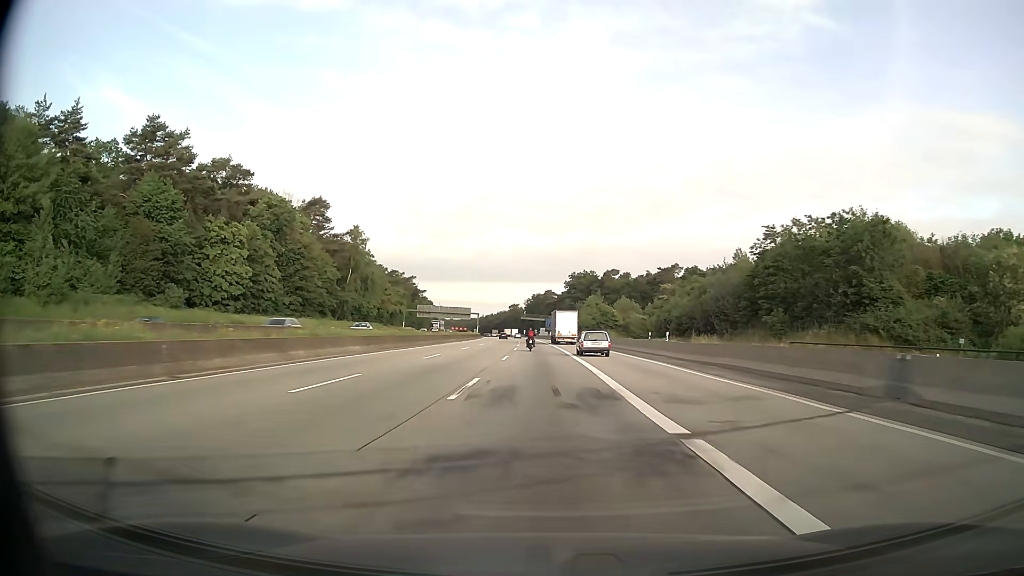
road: motorway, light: Day
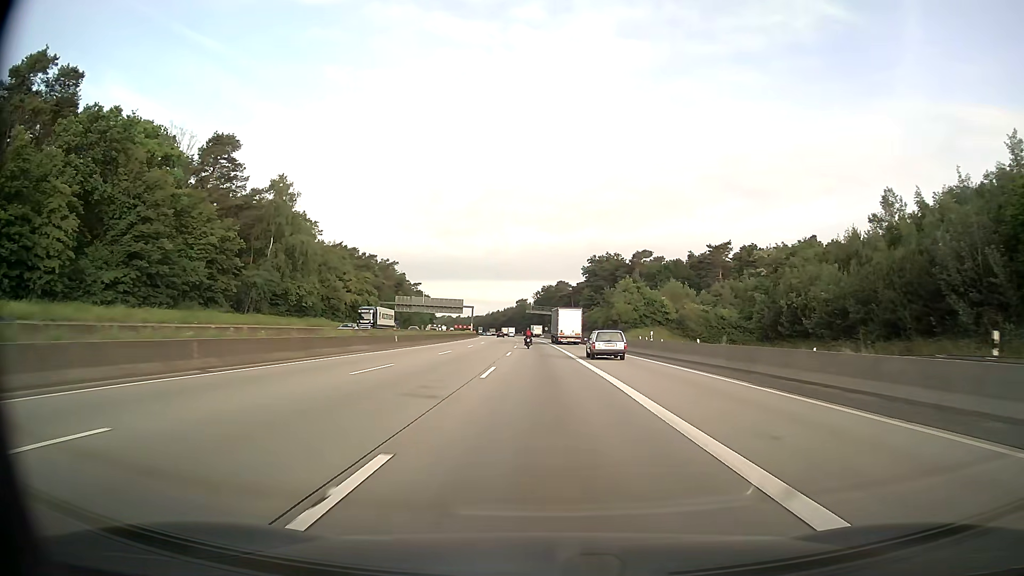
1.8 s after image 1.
(-0.5, +48.4) m; -1°
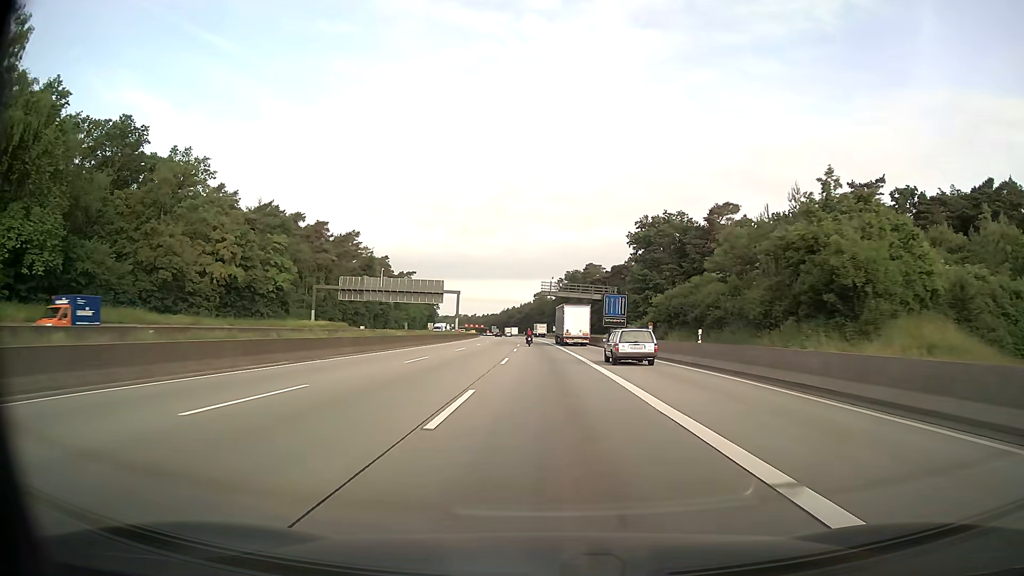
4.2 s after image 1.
(-1.0, +64.6) m; -2°
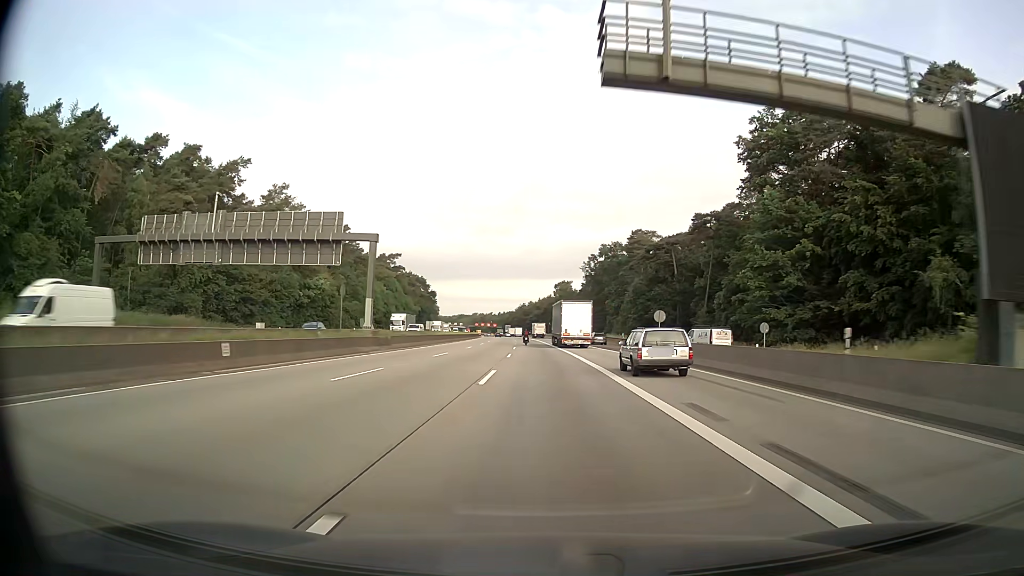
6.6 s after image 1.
(-1.0, +64.7) m; -2°
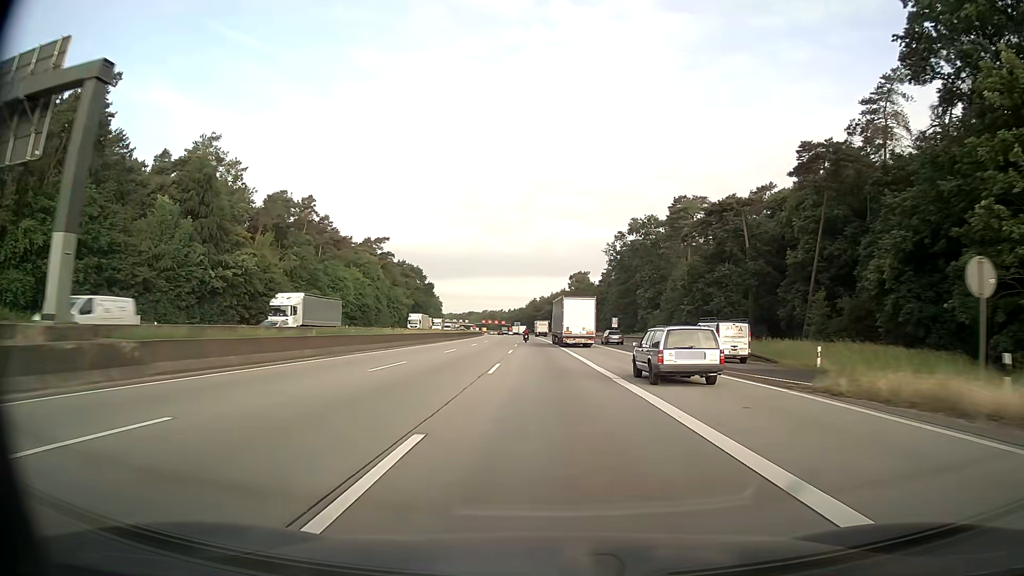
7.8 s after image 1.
(-0.3, +32.4) m; -1°
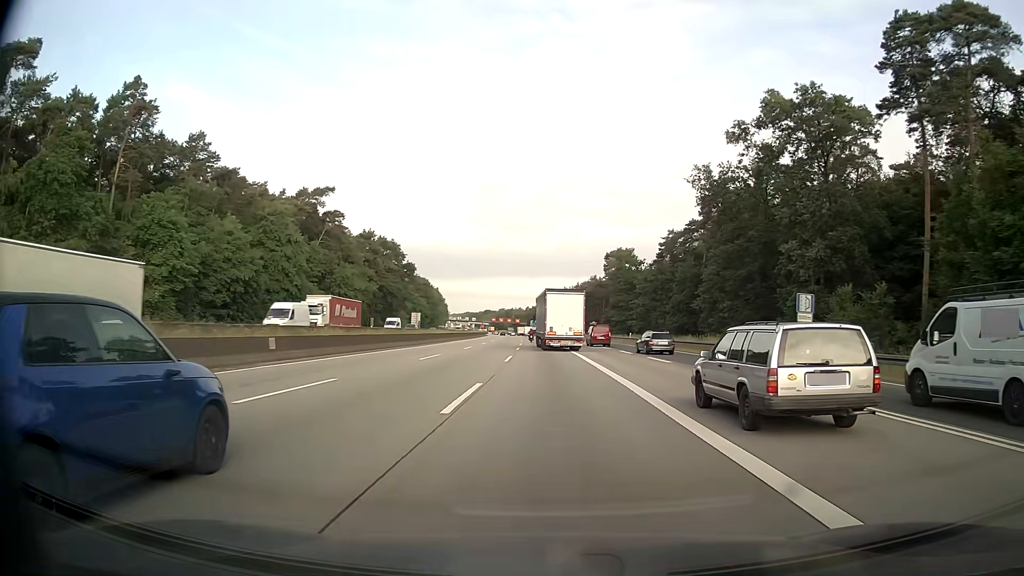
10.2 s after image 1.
(-0.9, +64.4) m; -2°
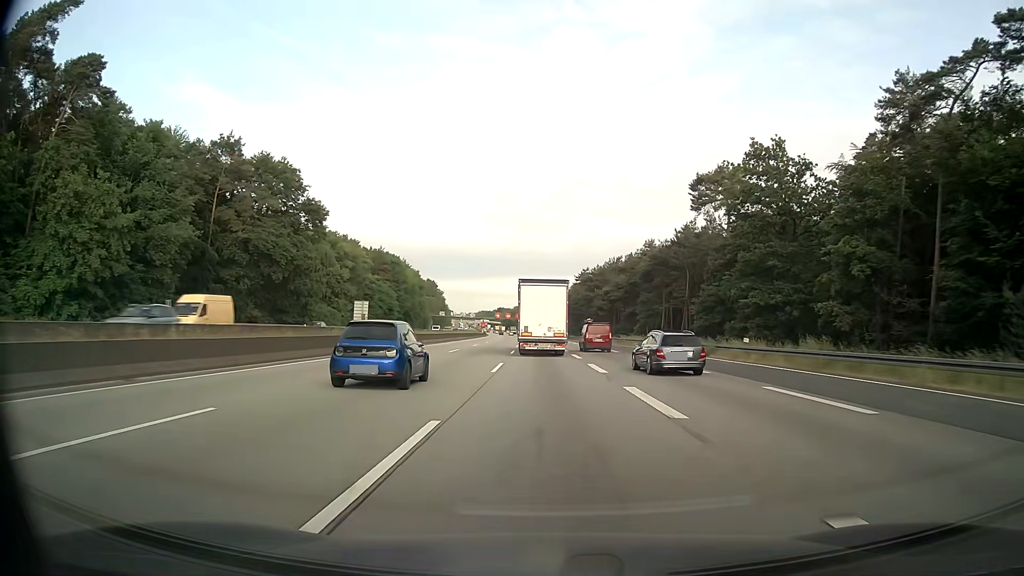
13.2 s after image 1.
(-0.9, +79.1) m; -1°
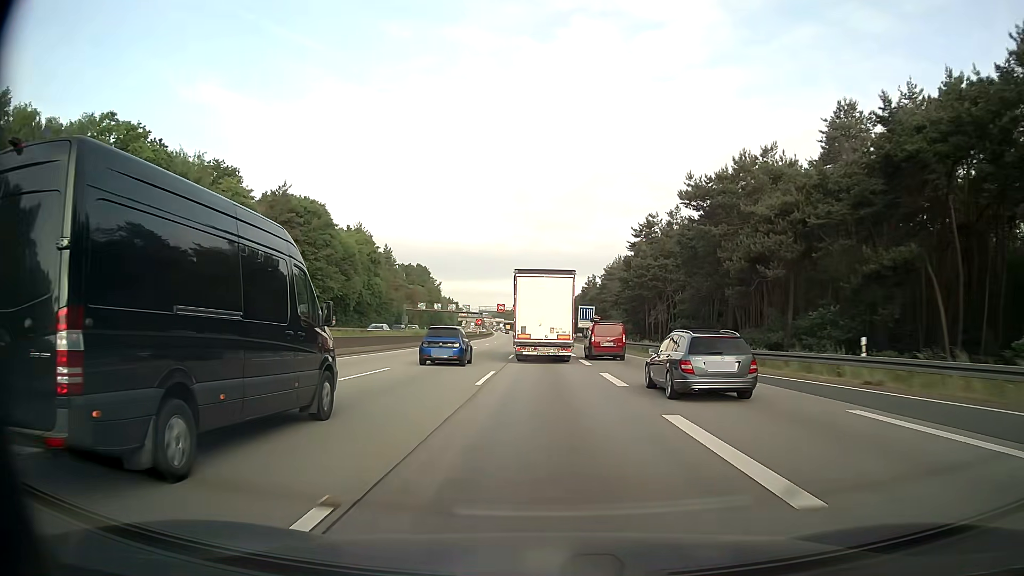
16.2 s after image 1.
(-1.2, +77.4) m; -2°
(0, +10) (0, +20) (0, +30) (0, +40) (-1, +50) (-1, +60) (-2, +70) (-2, +80) (-3, +90) (-4, +100) m
